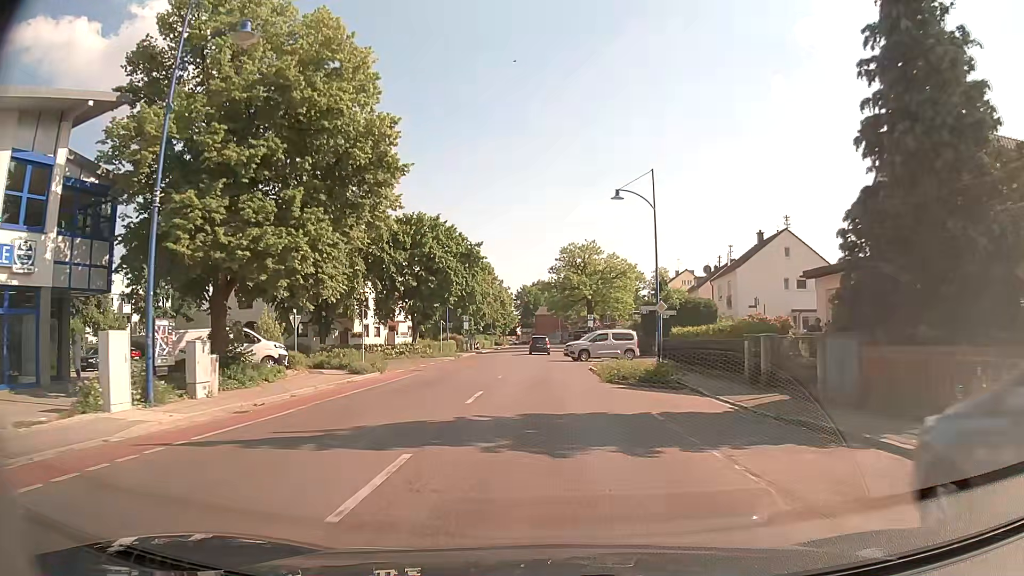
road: tertiary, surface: asphalt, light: Day
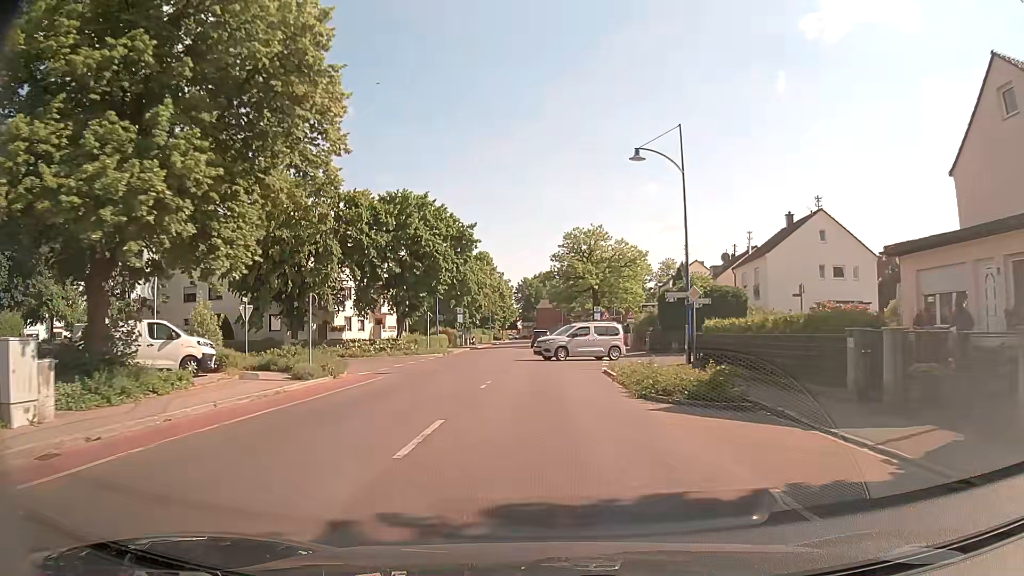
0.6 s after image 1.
(0.0, +6.6) m; 0°
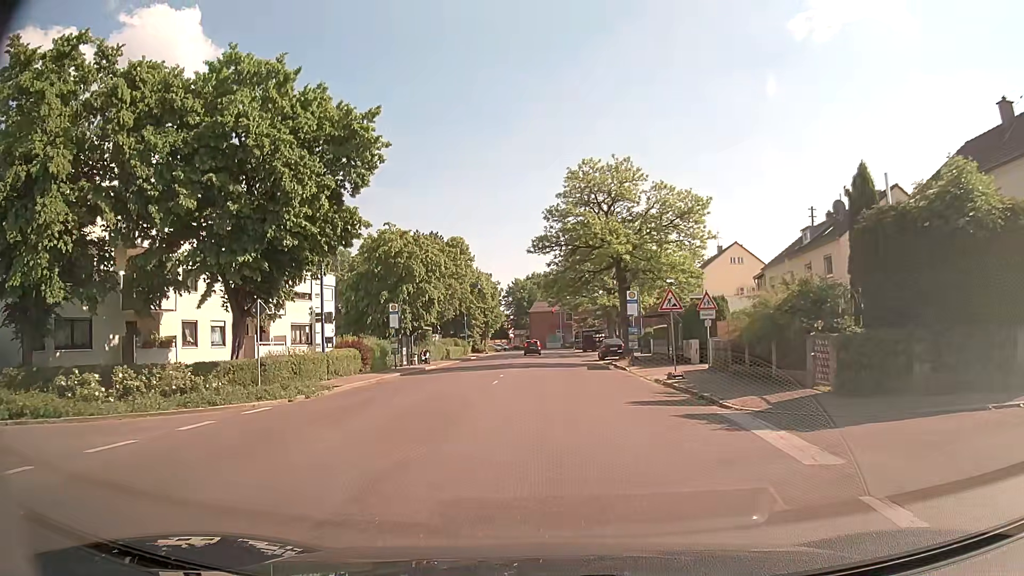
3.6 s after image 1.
(+0.1, +27.5) m; 0°
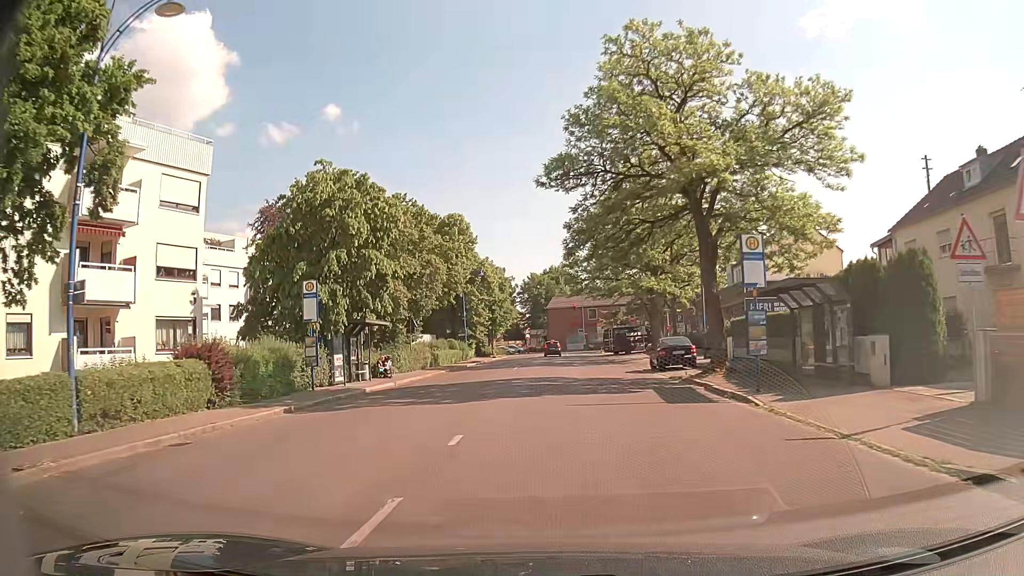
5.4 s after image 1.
(-0.2, +17.5) m; -2°
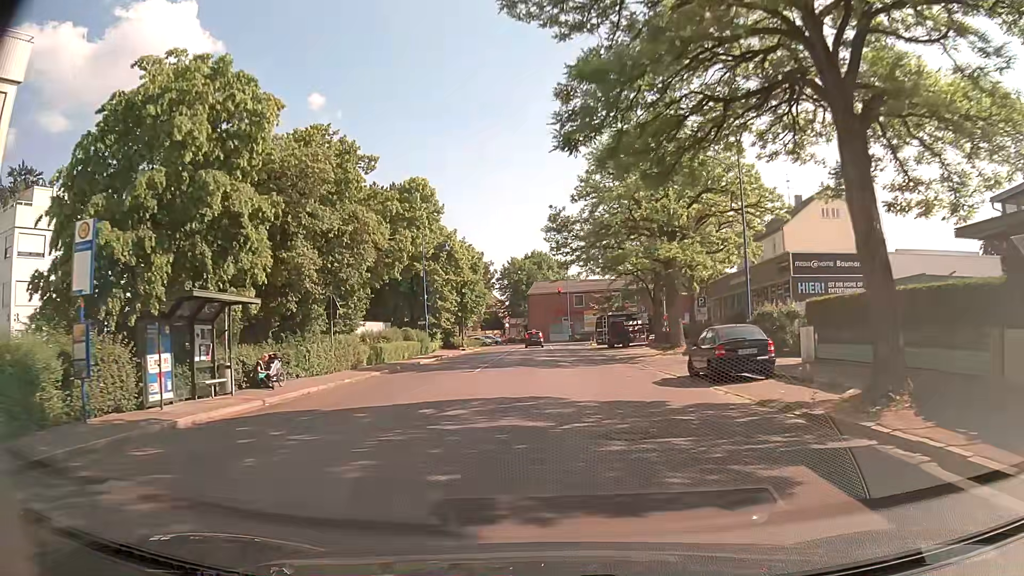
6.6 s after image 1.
(+0.2, +12.2) m; +2°
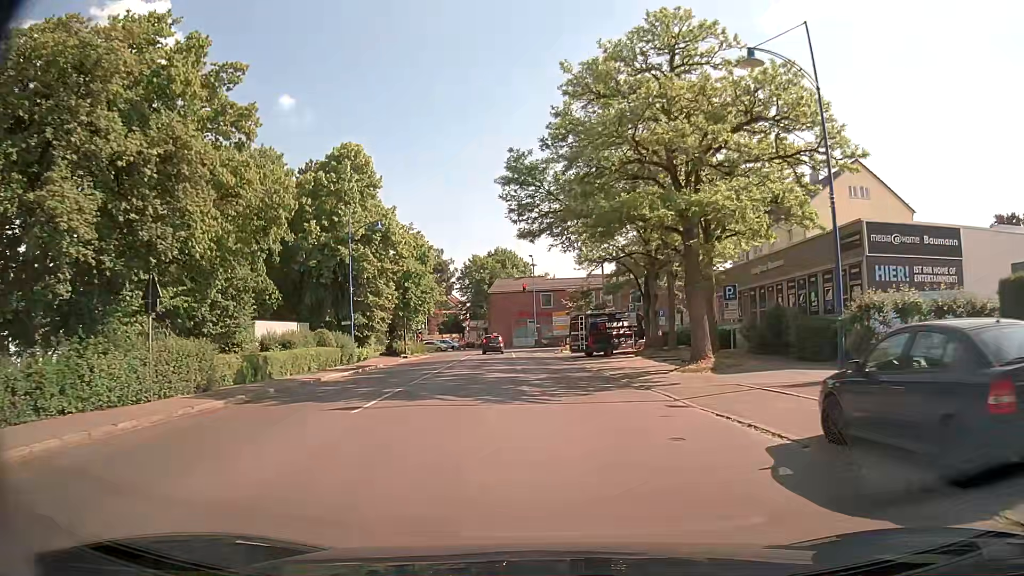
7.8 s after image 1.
(+0.3, +12.0) m; +3°
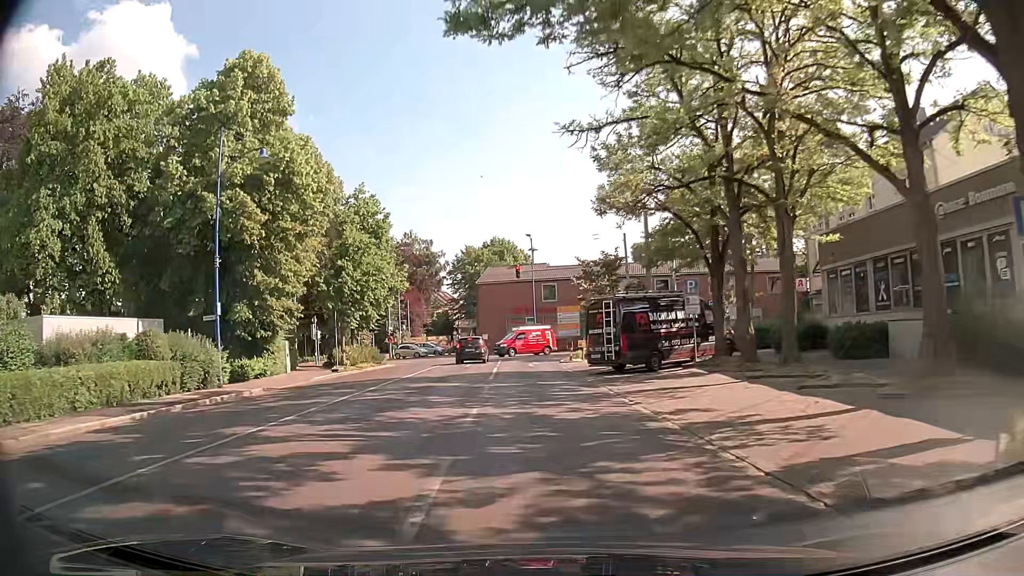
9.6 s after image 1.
(+0.2, +17.6) m; 0°
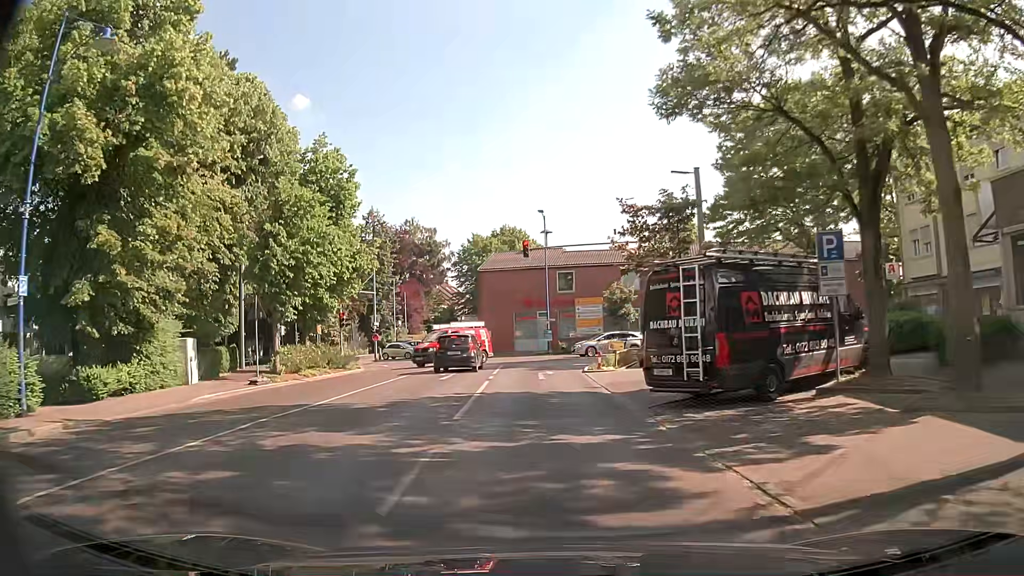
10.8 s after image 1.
(-0.1, +11.3) m; -1°
